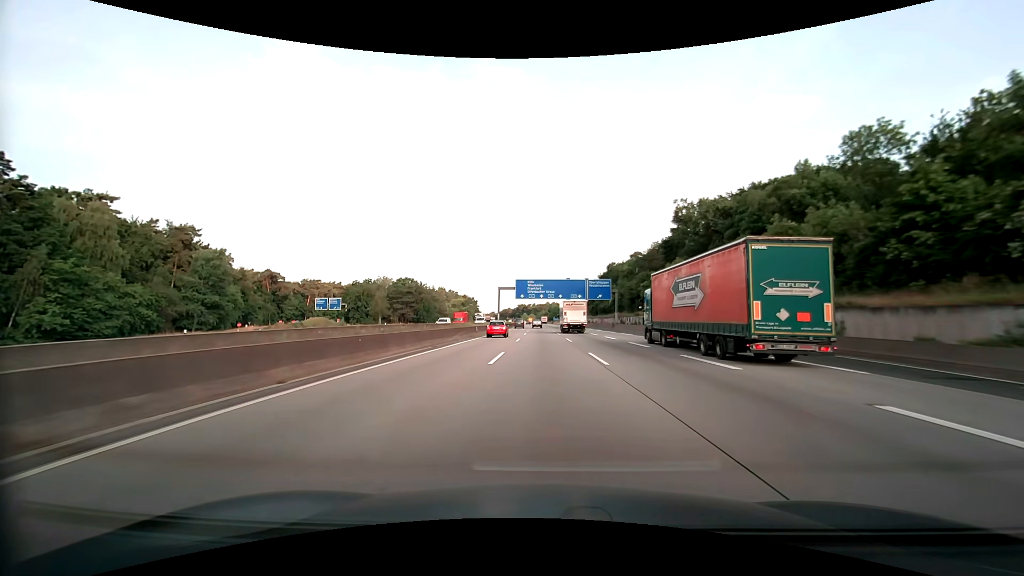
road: motorway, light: Day
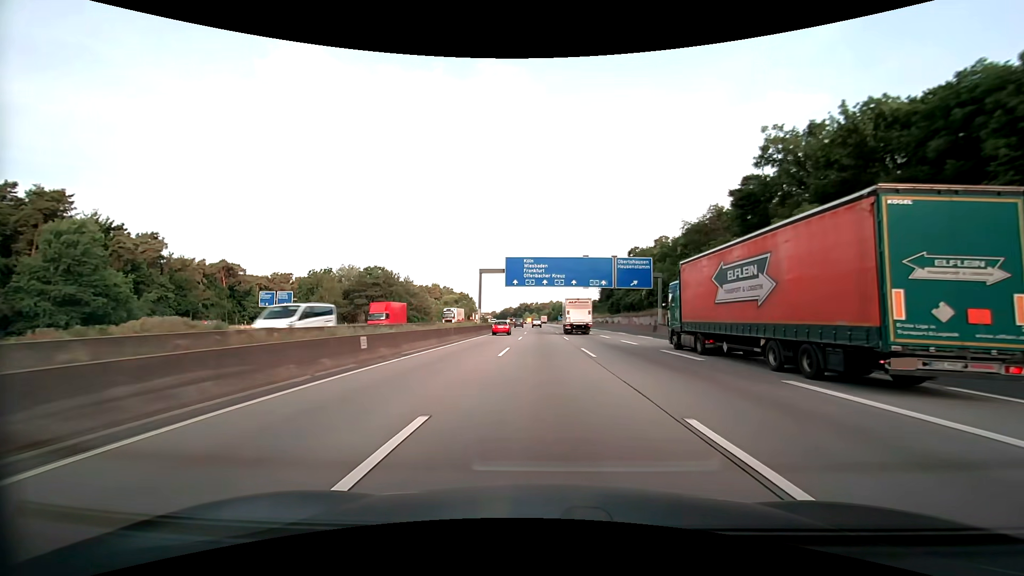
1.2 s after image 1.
(-0.1, +32.6) m; 0°
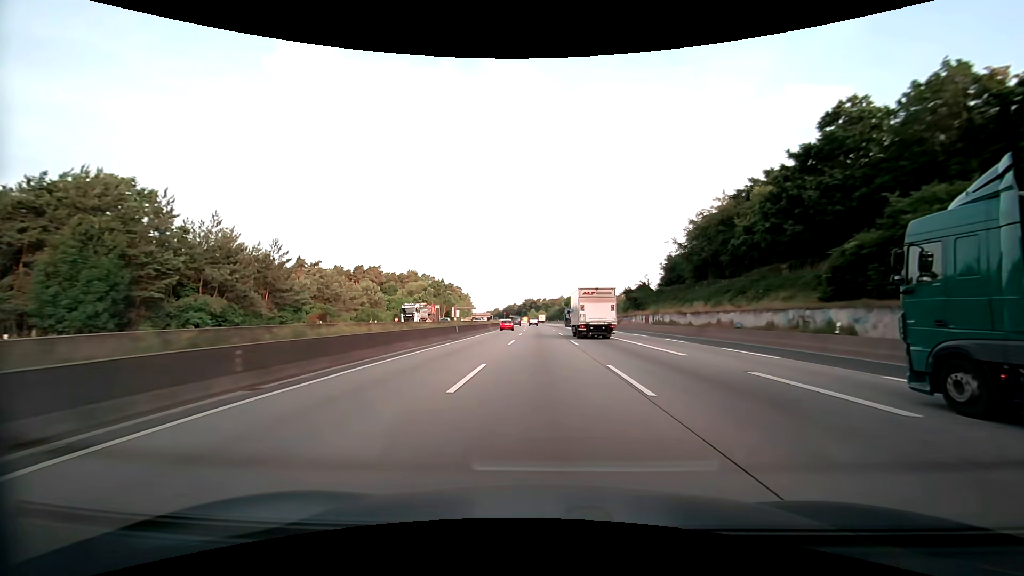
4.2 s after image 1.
(-0.7, +81.6) m; -1°
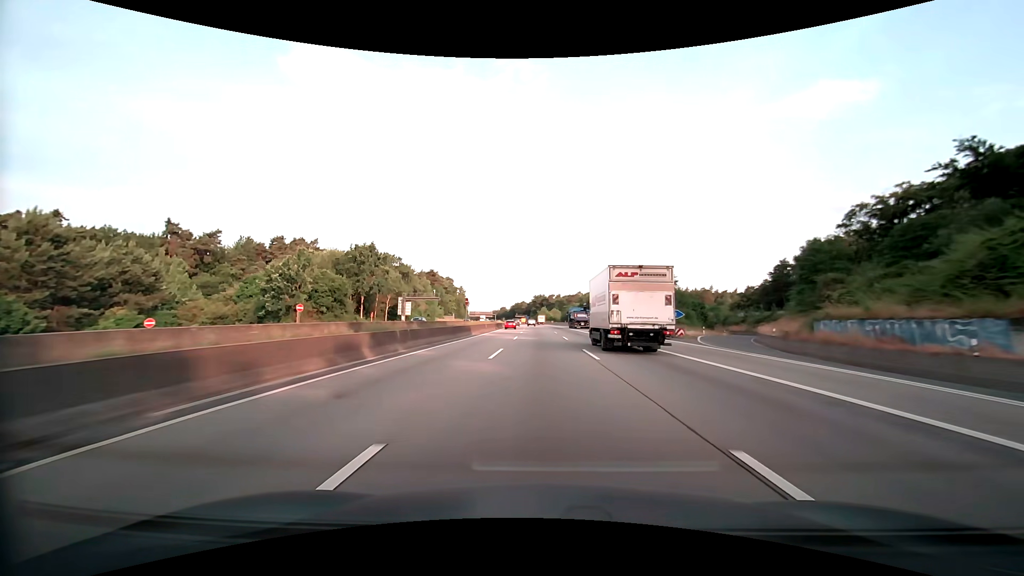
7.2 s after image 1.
(-1.1, +81.8) m; -1°
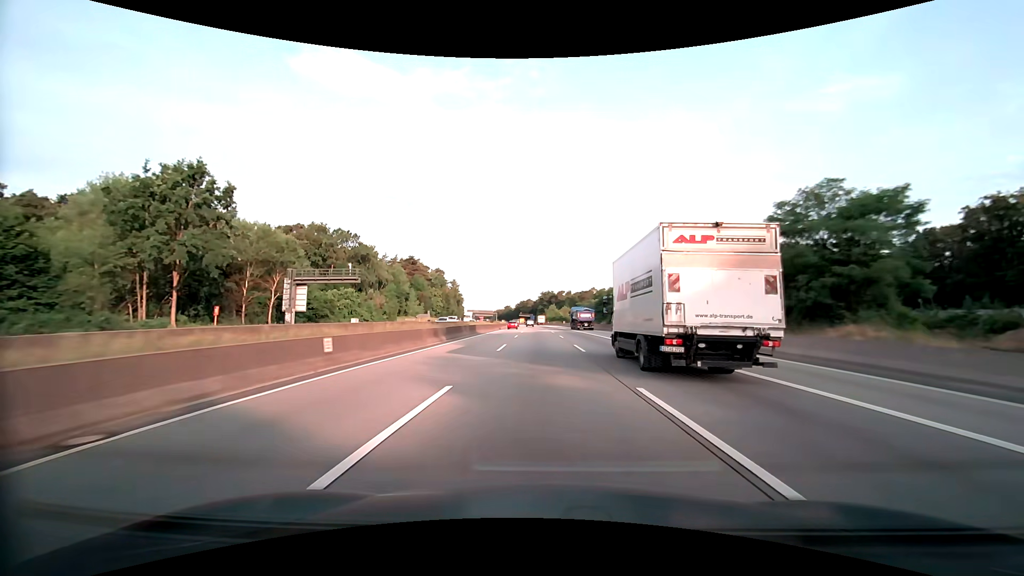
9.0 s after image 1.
(-0.4, +49.2) m; -1°
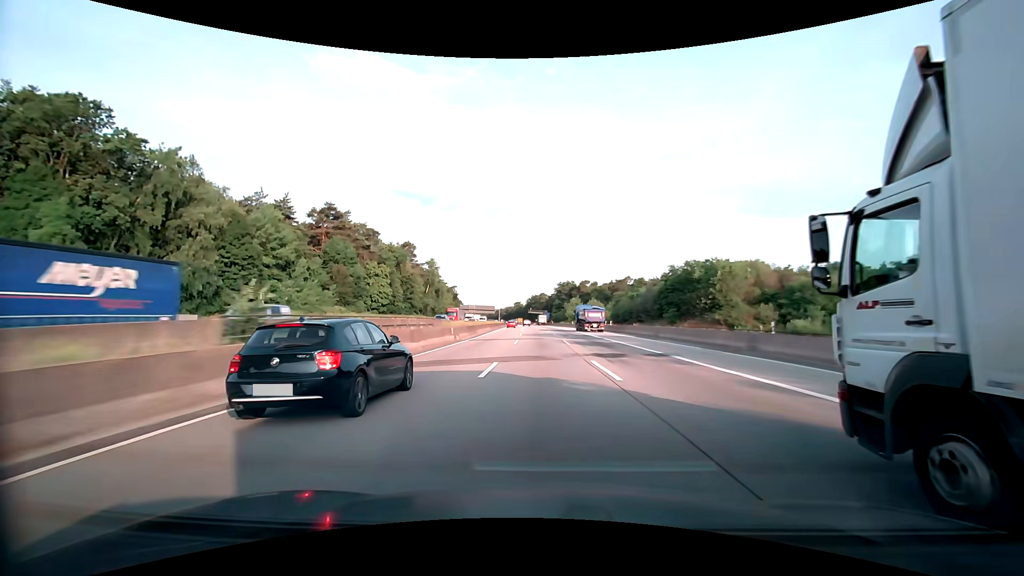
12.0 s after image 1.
(-1.3, +82.2) m; -2°
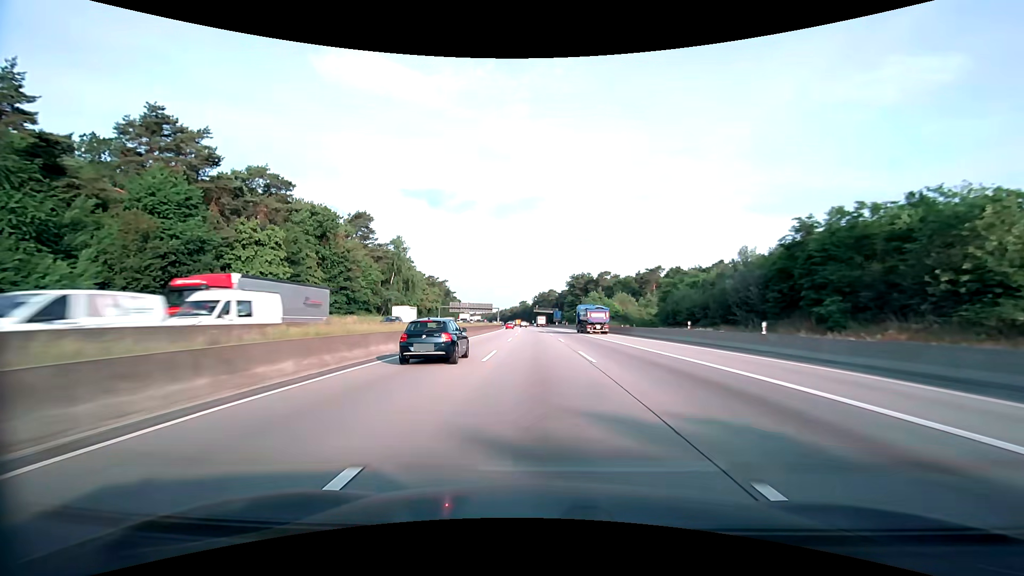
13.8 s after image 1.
(-0.5, +49.4) m; -1°
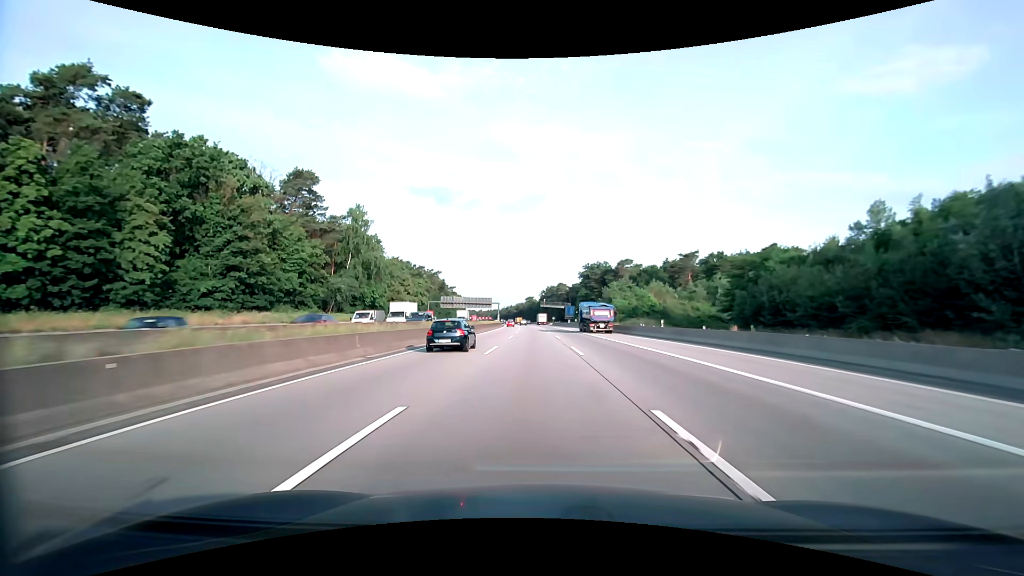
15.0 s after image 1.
(-0.1, +32.9) m; -1°
(0, +10) (0, +20) (0, +30) (0, +40) (-1, +50) (-1, +60) (-1, +70) (-2, +80) (-2, +90) (-2, +100) m
